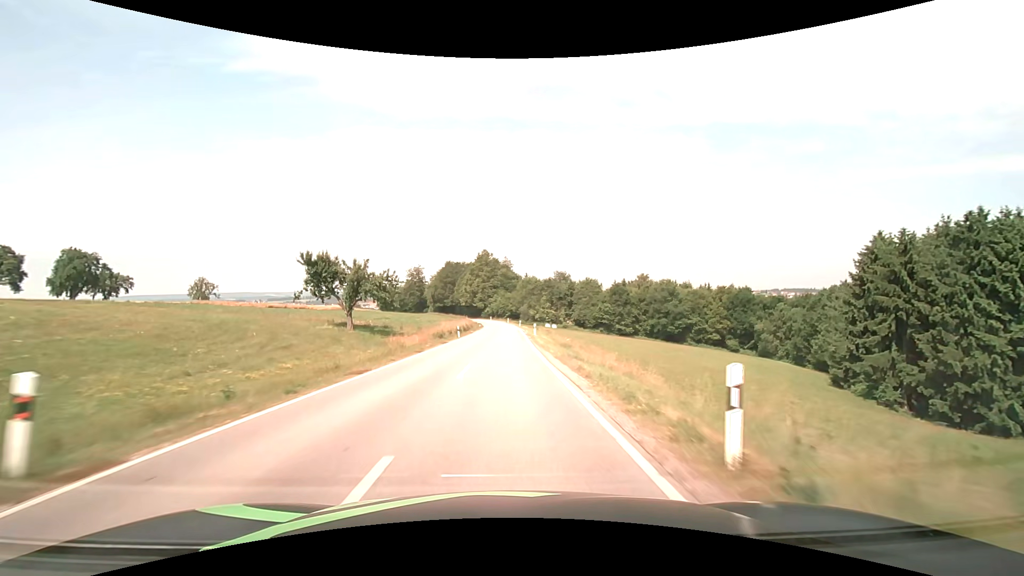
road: secondary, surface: asphalt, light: Day
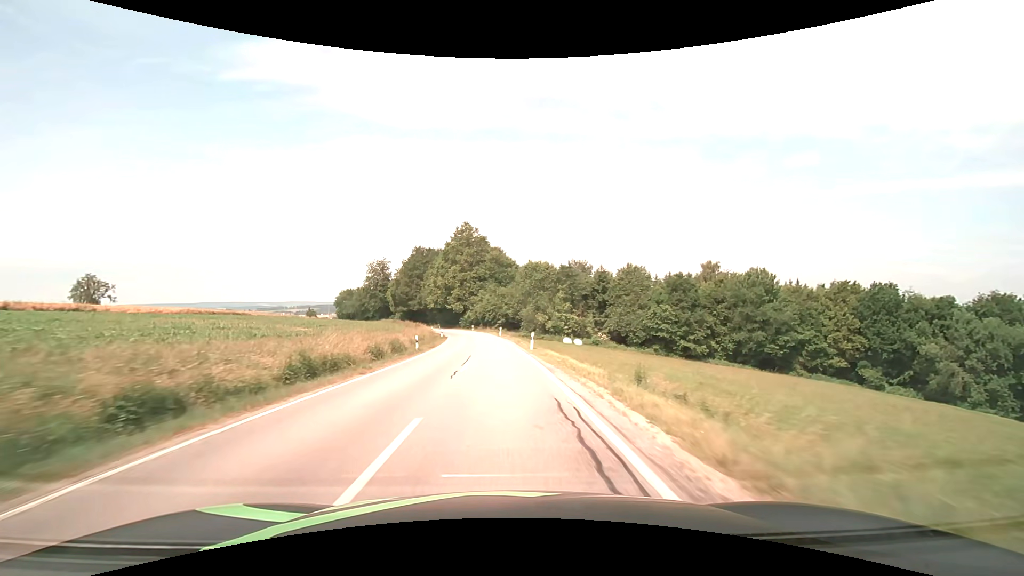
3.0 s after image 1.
(+0.4, +56.2) m; +1°
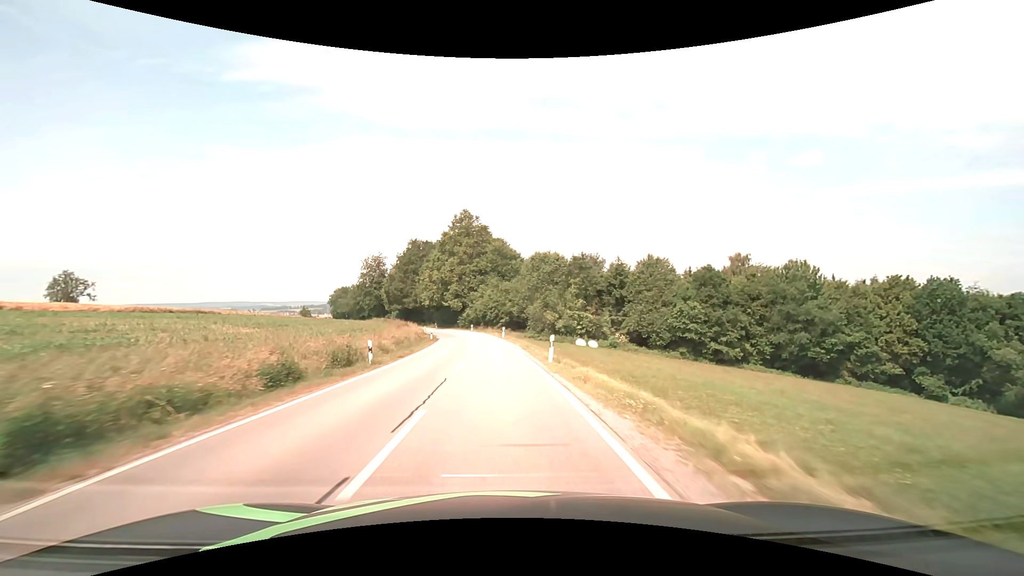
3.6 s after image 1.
(0.0, +11.0) m; 0°
(0, +10) (0, +20) (-1, +30) (-1, +40) (-2, +50) (-3, +60) (-5, +70) (-8, +79) (-11, +89) (-15, +98) m
